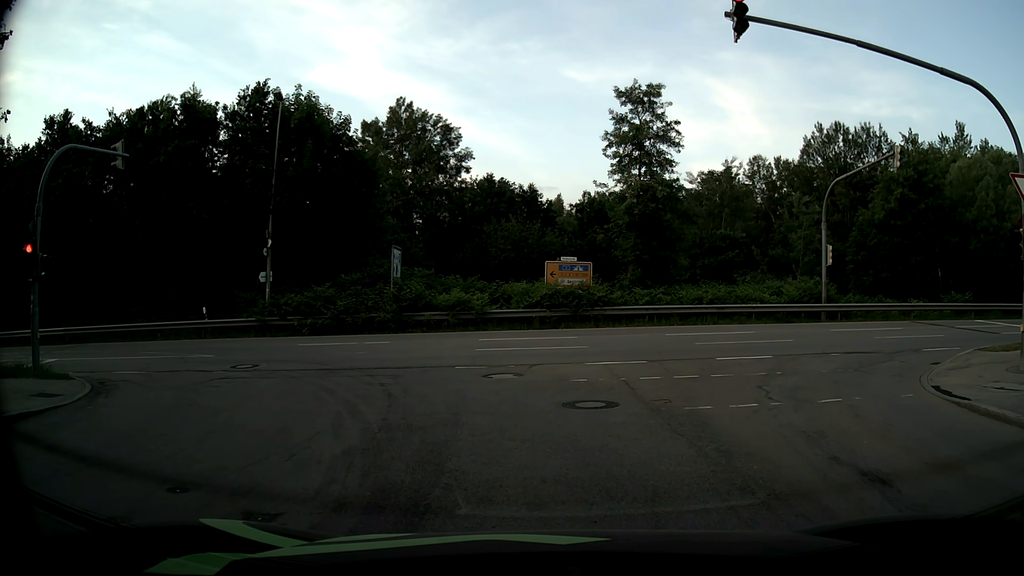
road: residential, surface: asphalt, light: Day
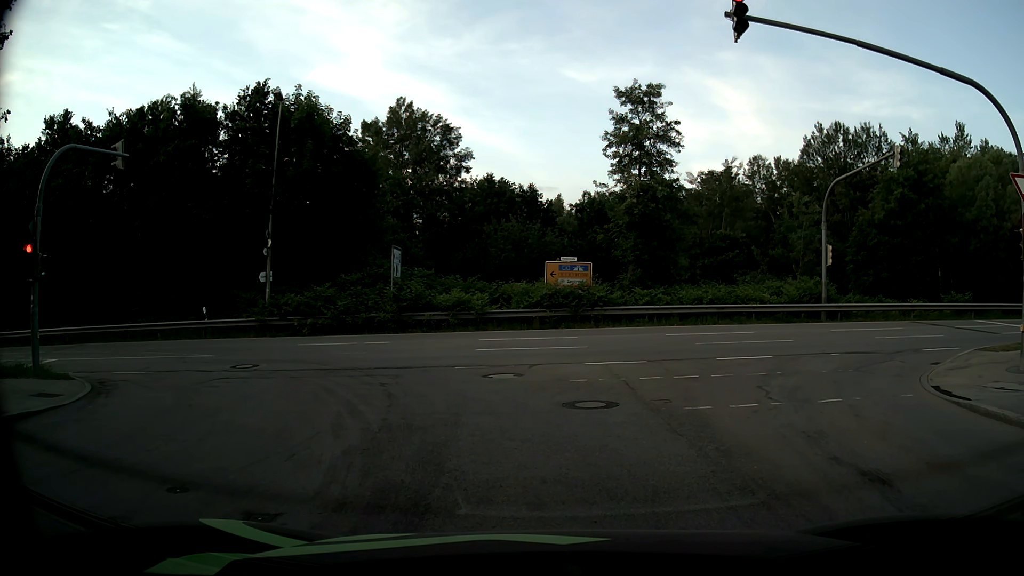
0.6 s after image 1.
(0.0, 0.0) m; 0°
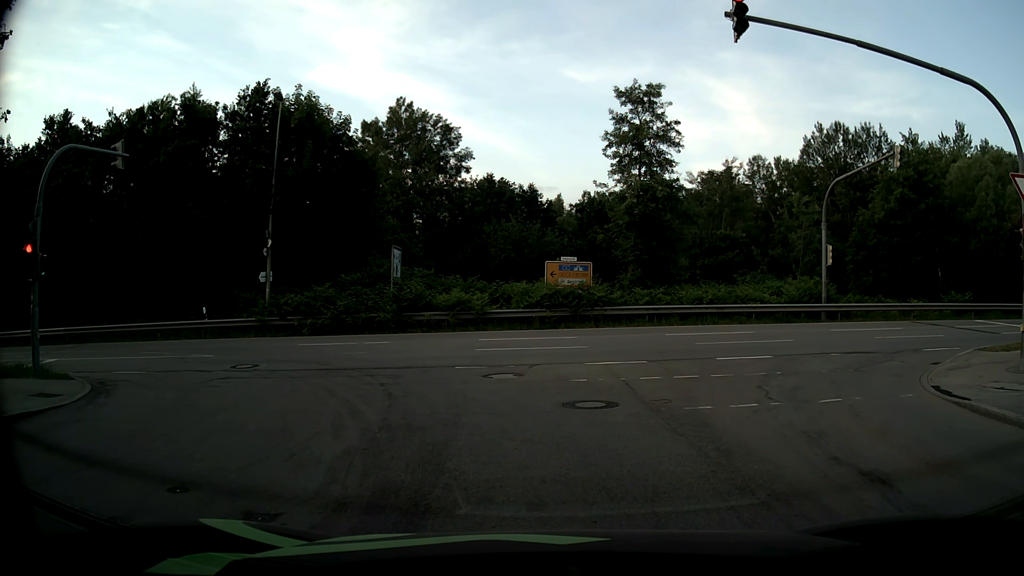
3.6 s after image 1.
(0.0, 0.0) m; 0°
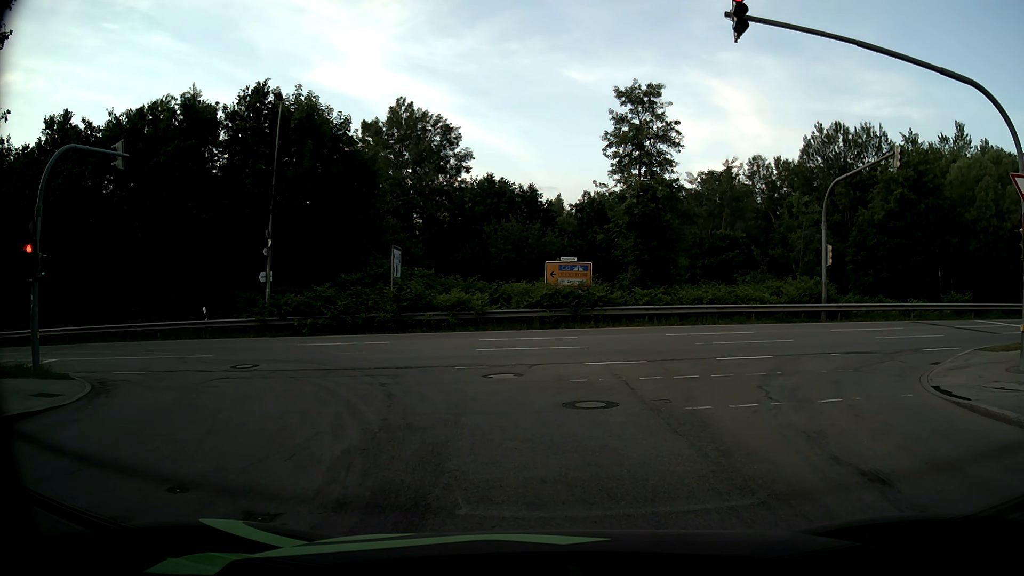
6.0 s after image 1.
(0.0, 0.0) m; 0°
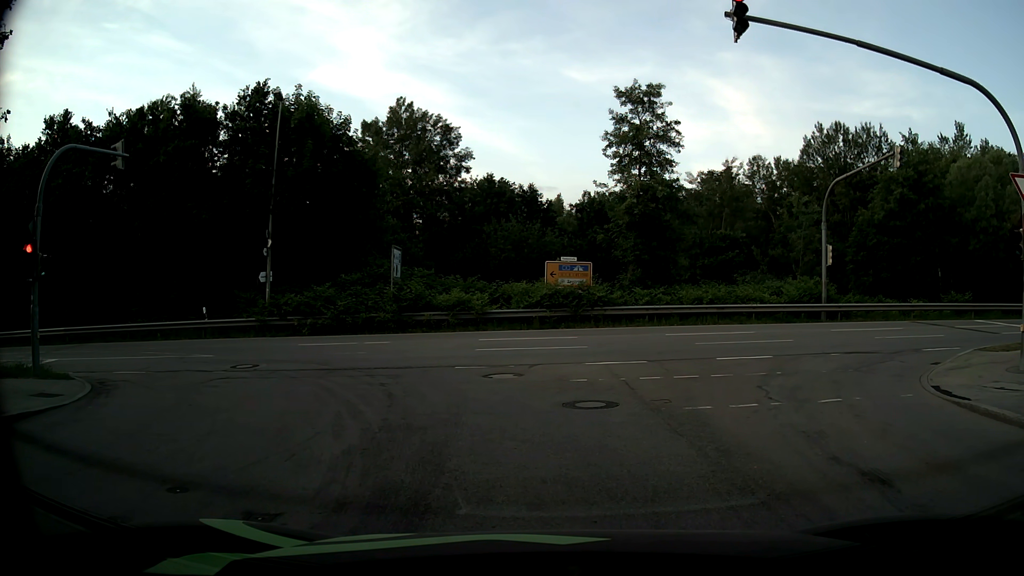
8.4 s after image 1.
(0.0, 0.0) m; 0°
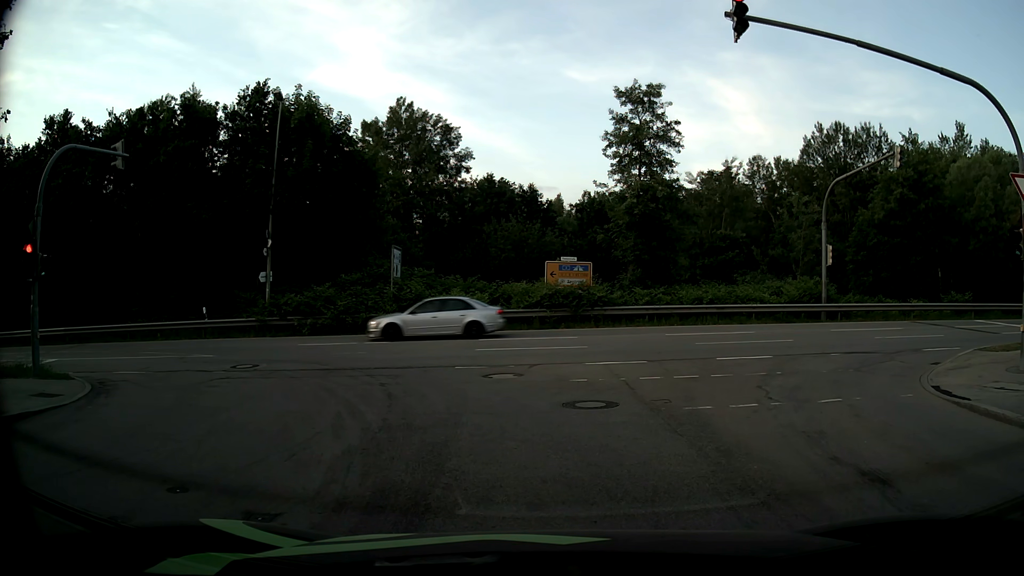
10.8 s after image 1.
(0.0, 0.0) m; 0°
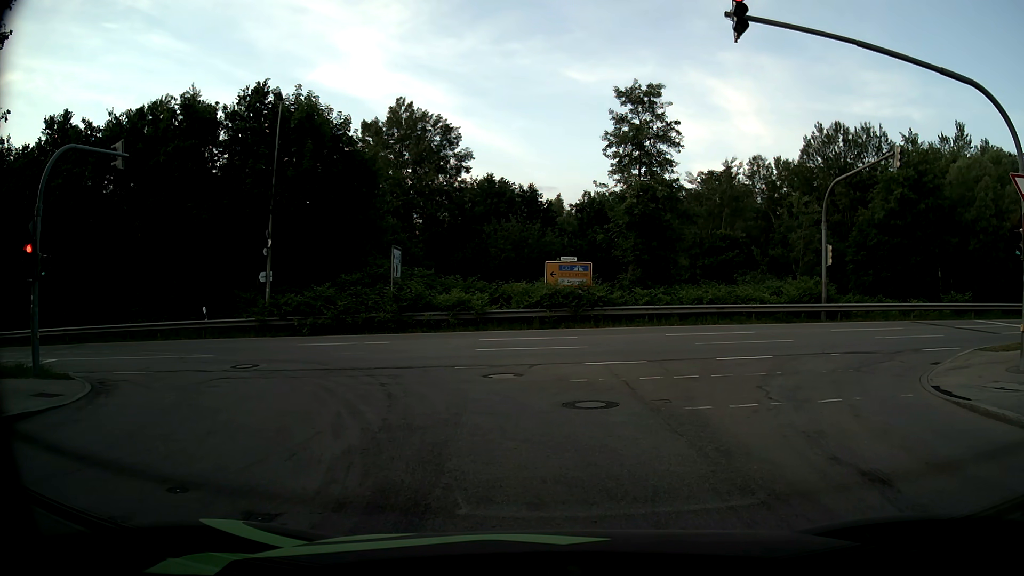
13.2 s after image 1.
(0.0, 0.0) m; 0°
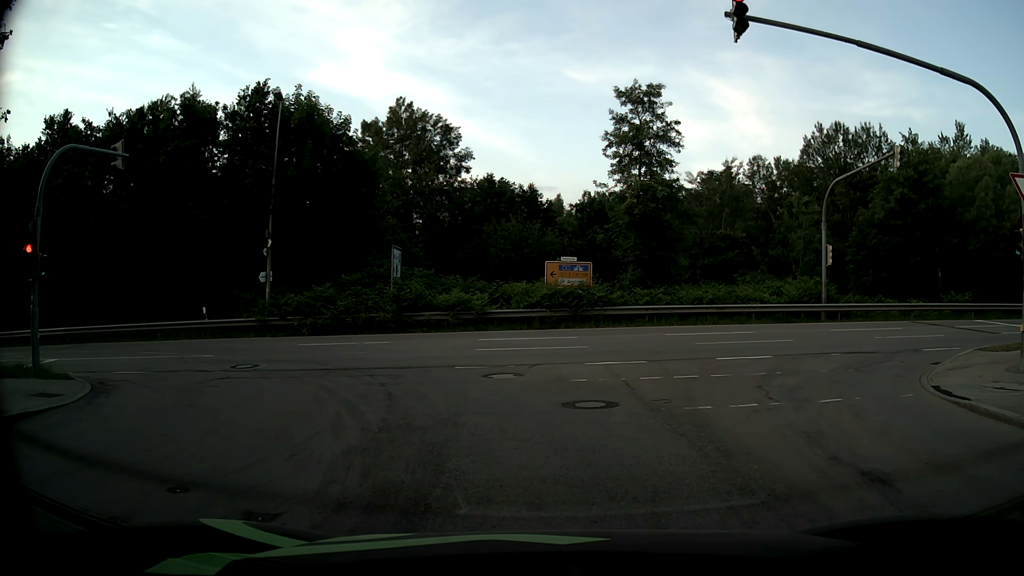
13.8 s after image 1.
(0.0, 0.0) m; 0°
(-1, +10) (-6, +19) (-15, +23) (-24, +24) (-34, +23) (-44, +22) (-54, +21) (-64, +20) (-74, +19) (-84, +17) m
